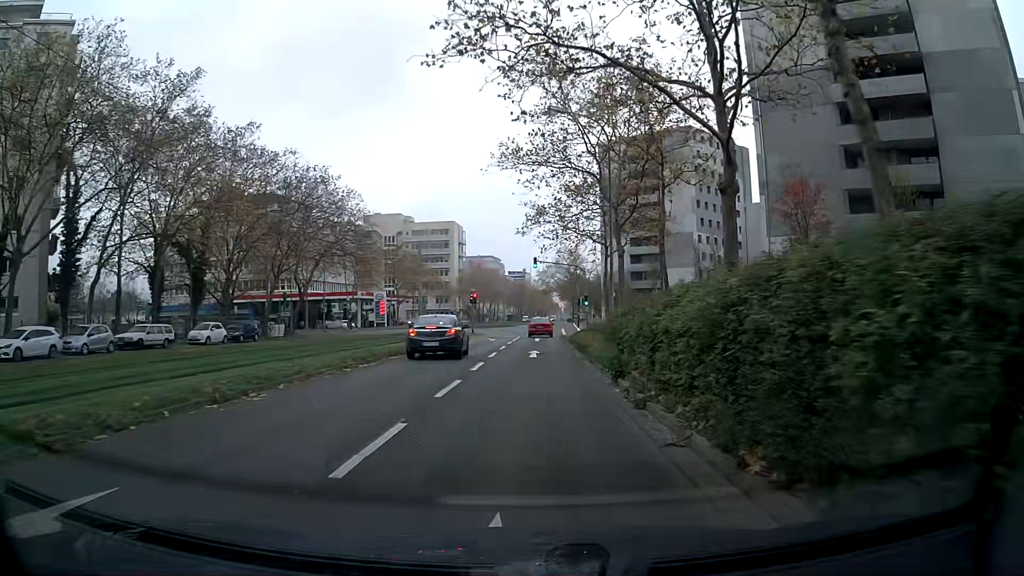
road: tertiary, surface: asphalt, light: Day
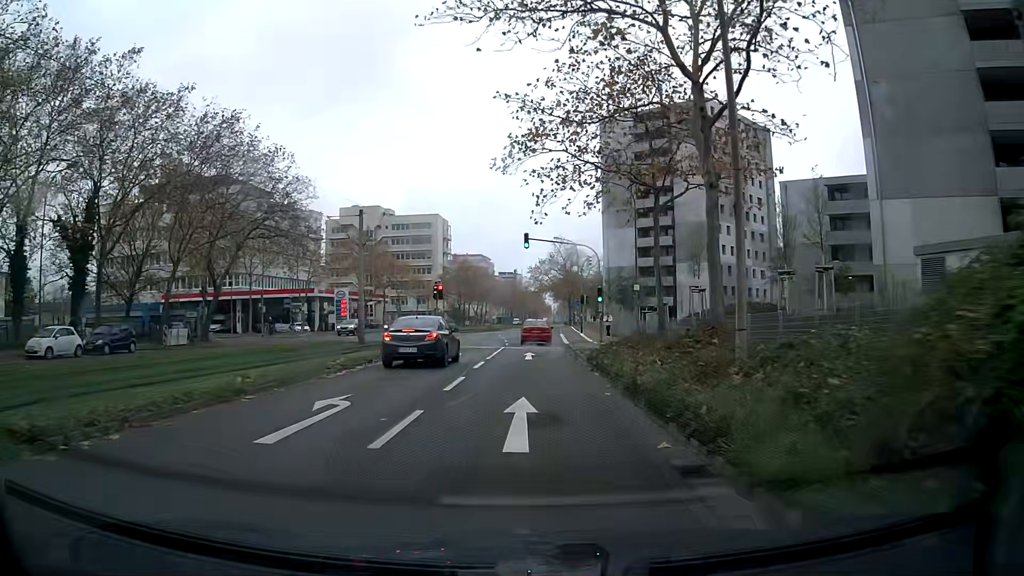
(+0.1, +16.3) m; +1°
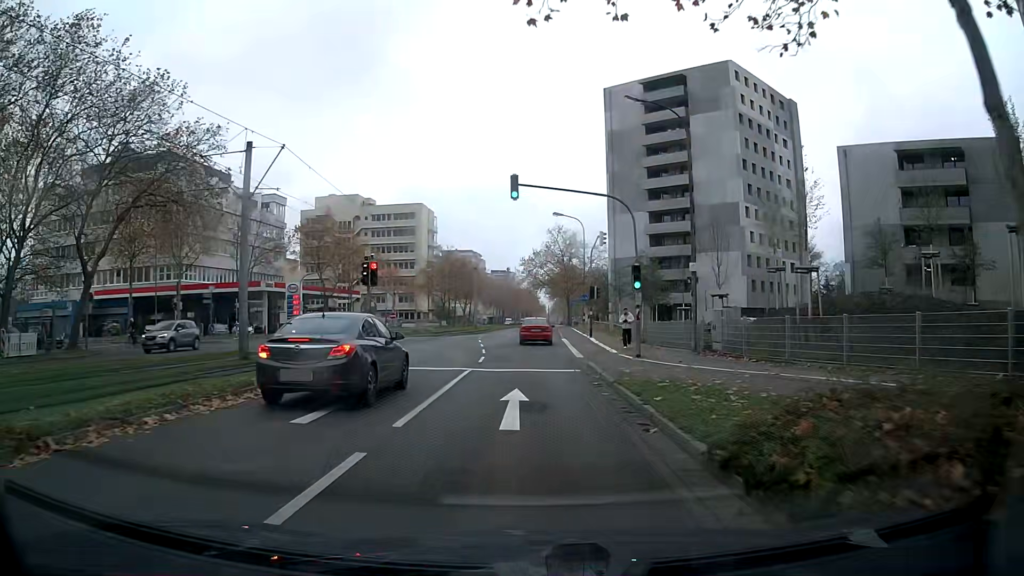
(+0.1, +15.3) m; +1°
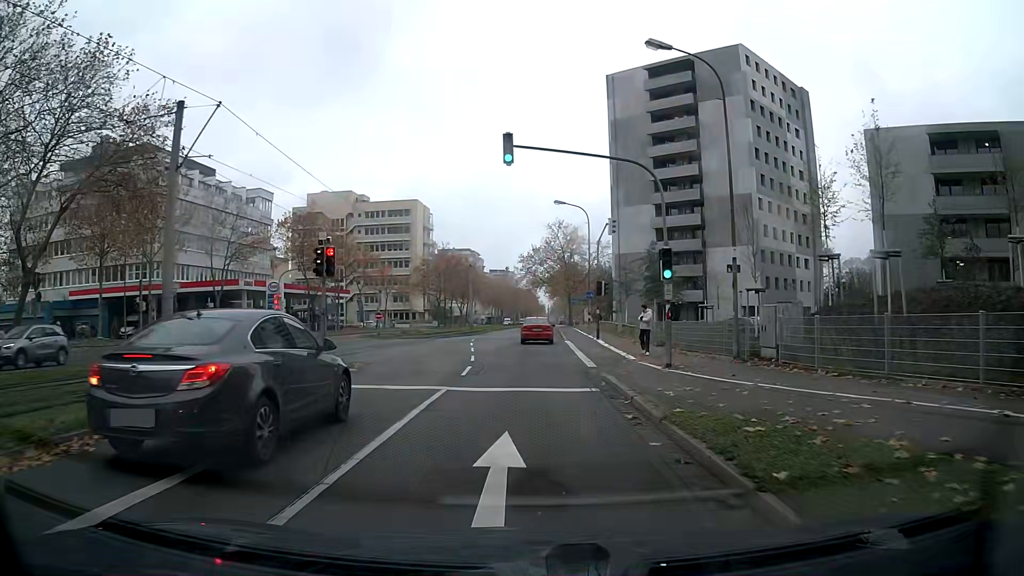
(0.0, +5.2) m; 0°
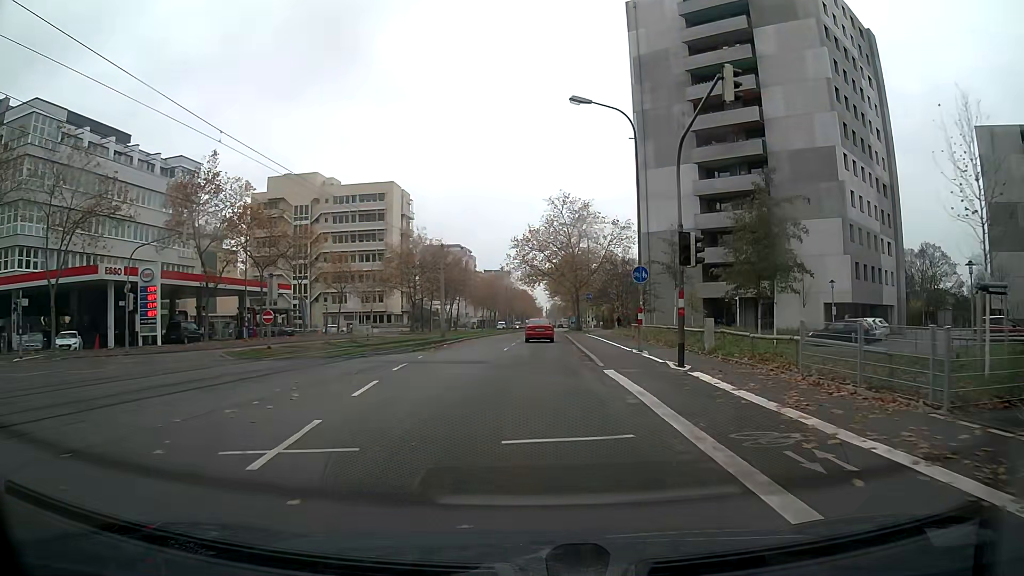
(0.0, +22.8) m; 0°
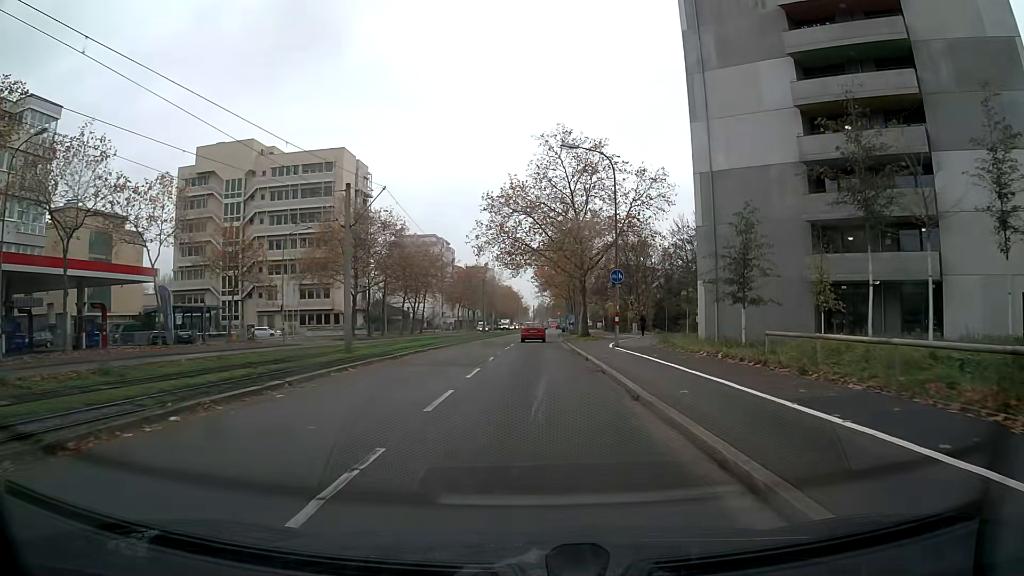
(+0.2, +25.8) m; +1°
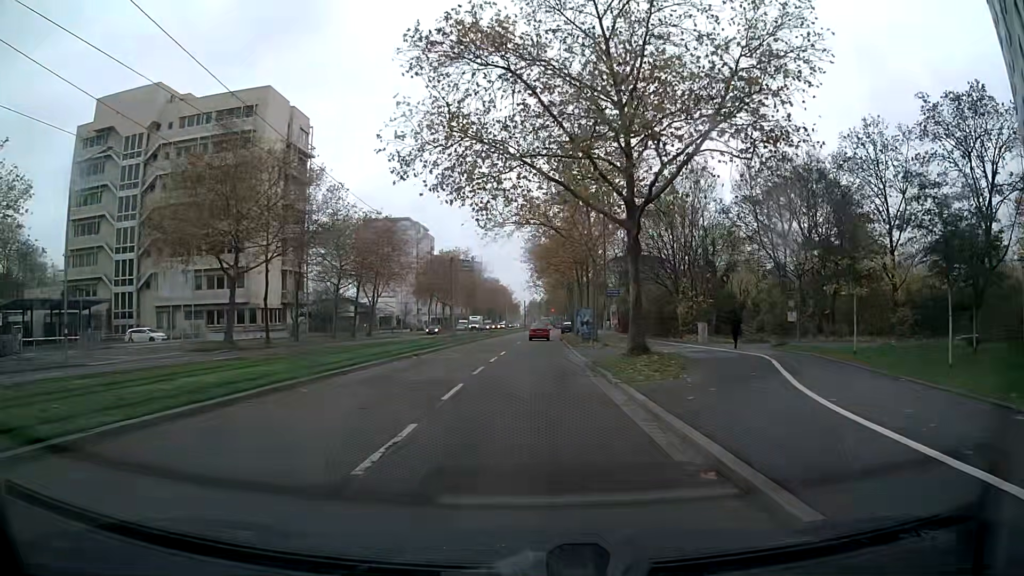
(+0.2, +27.9) m; 0°
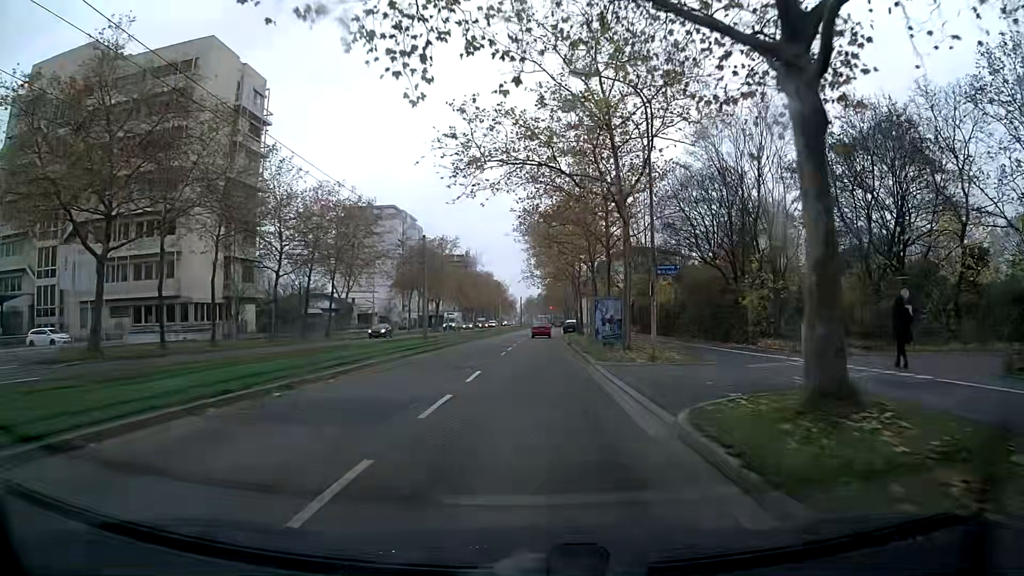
(0.0, +14.6) m; 0°
(0, +10) (0, +20) (0, +30) (0, +40) (+1, +50) (+1, +60) (+2, +70) (+2, +80) (+3, +90) (+3, +100) m
